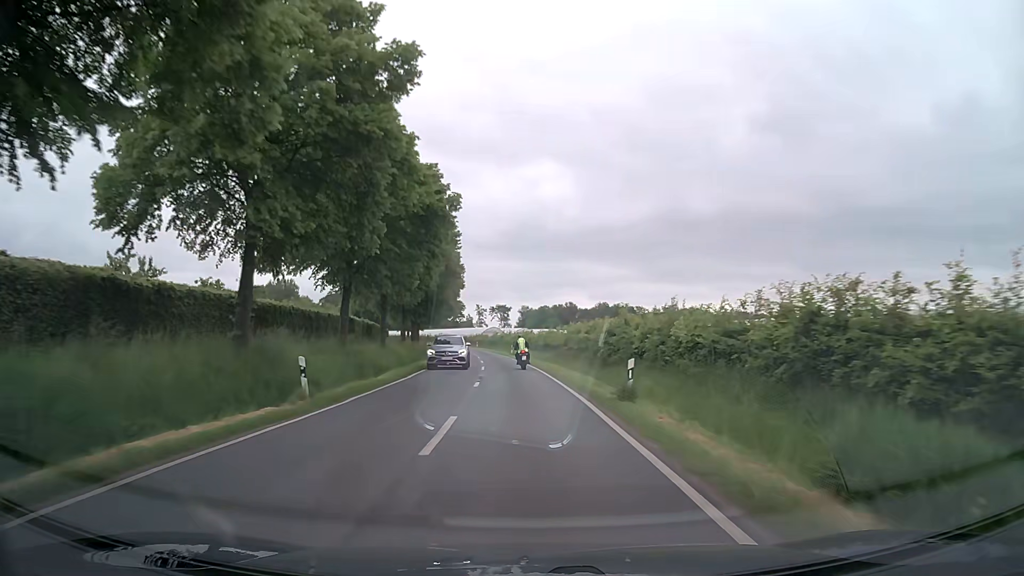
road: secondary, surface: asphalt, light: Day
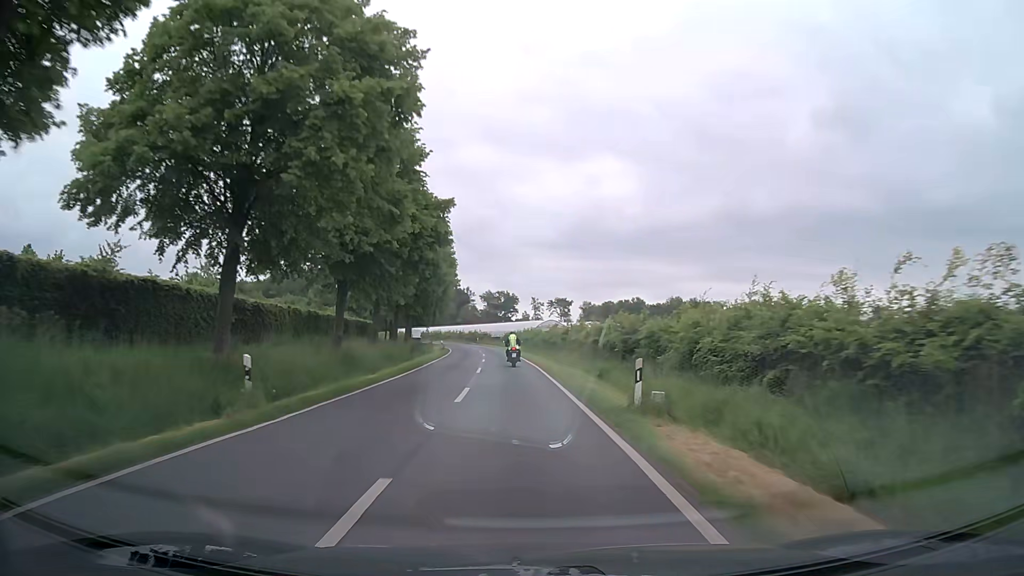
(-2.1, +53.1) m; -5°
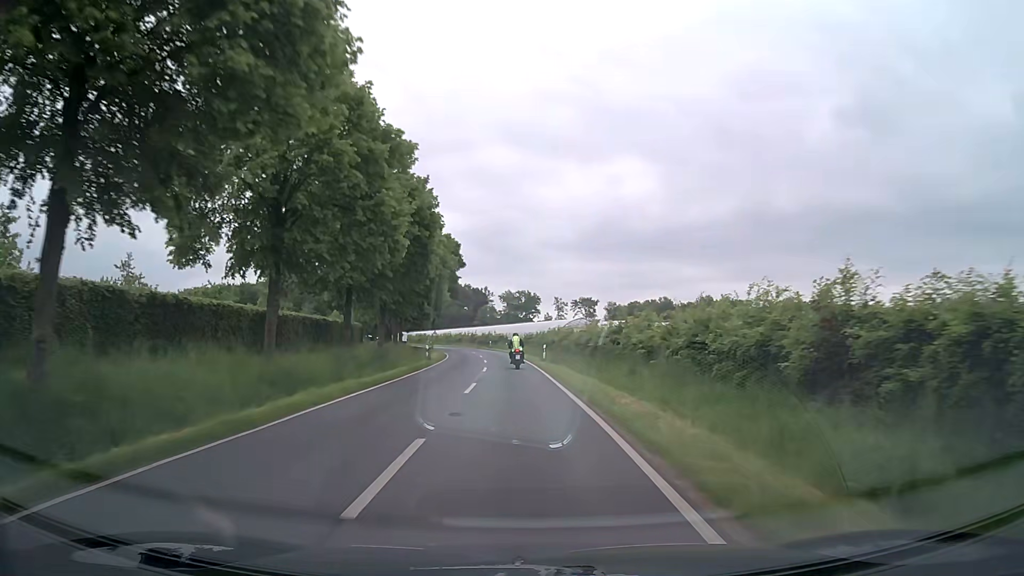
(-0.3, +21.2) m; -1°
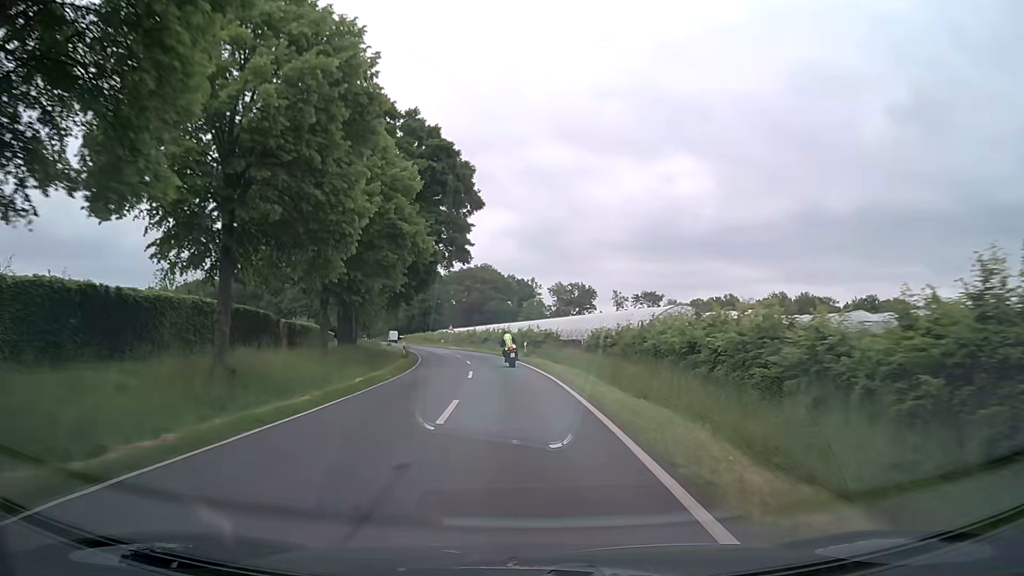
(-1.5, +42.1) m; -4°
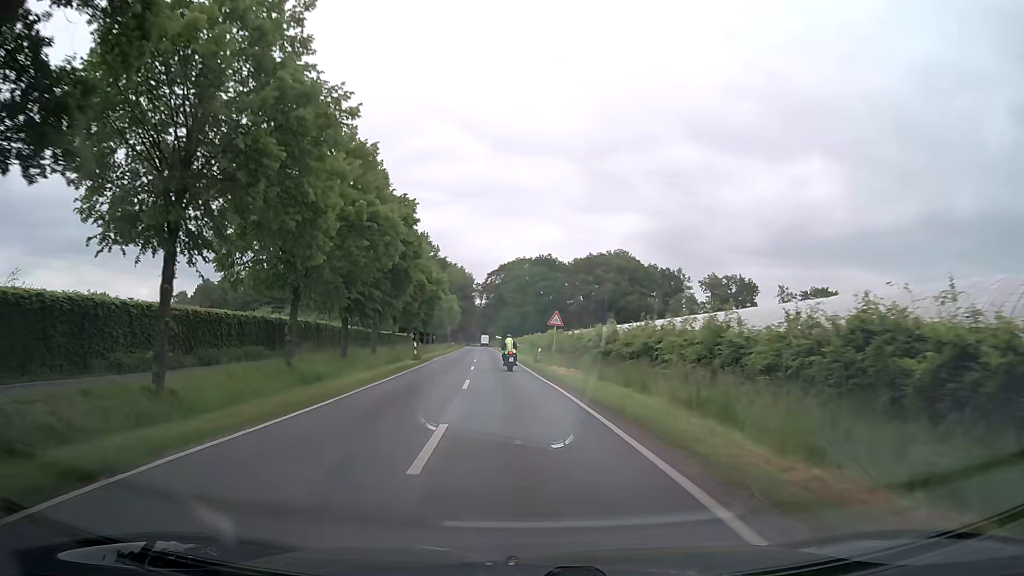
(-4.1, +51.3) m; -11°
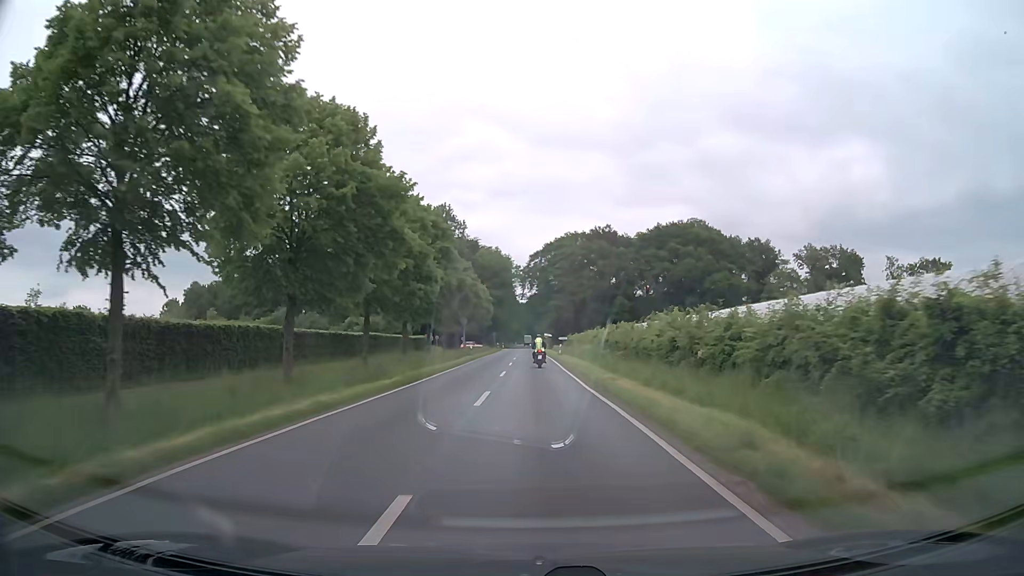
(-2.2, +40.7) m; -4°
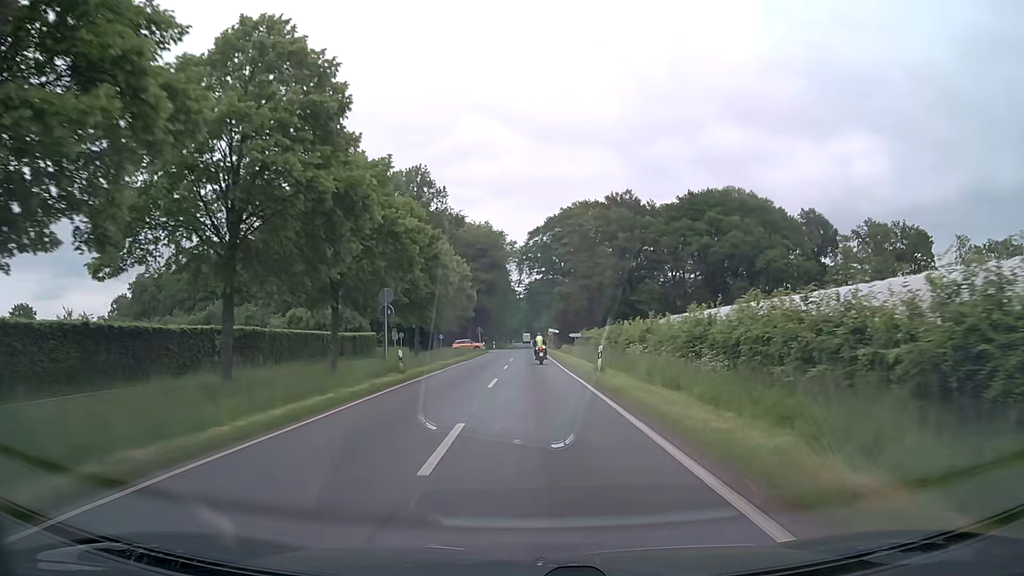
(0.0, +31.0) m; -1°
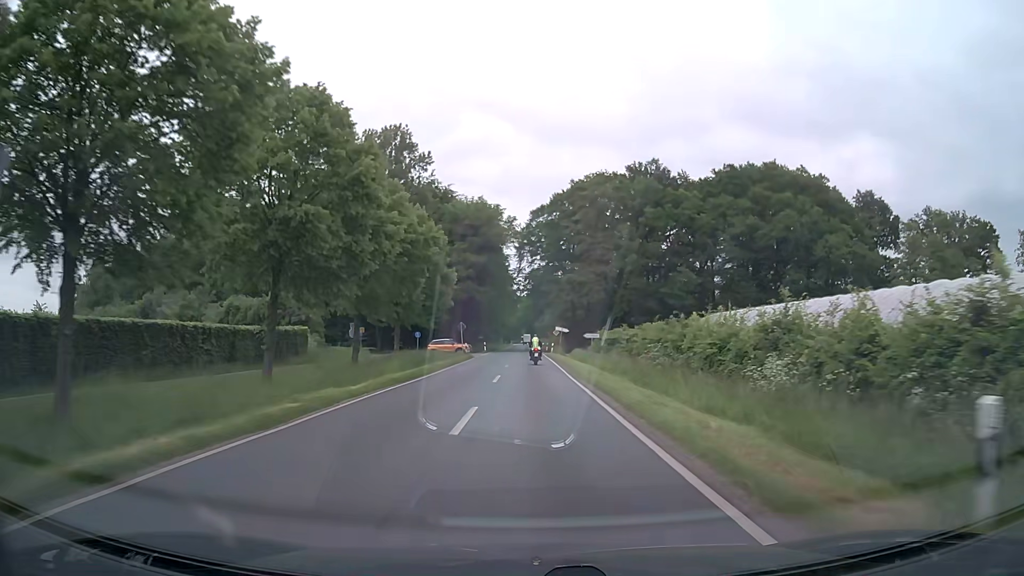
(+0.2, +20.9) m; +1°
(0, +10) (0, +20) (0, +30) (0, +40) (0, +50) (0, +60) (0, +70) (0, +80) (0, +90) (0, +100) m
